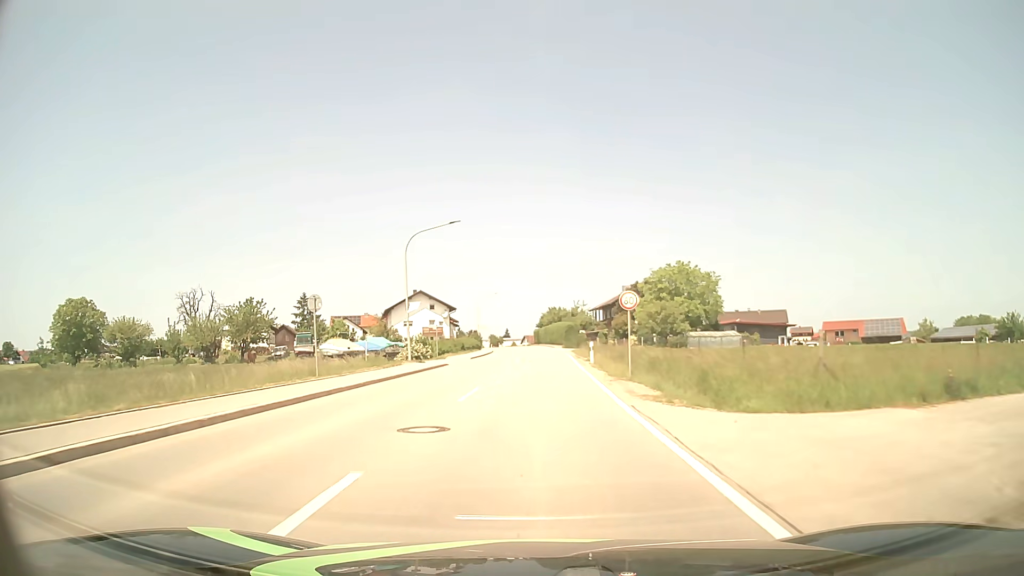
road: tertiary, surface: asphalt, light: Day
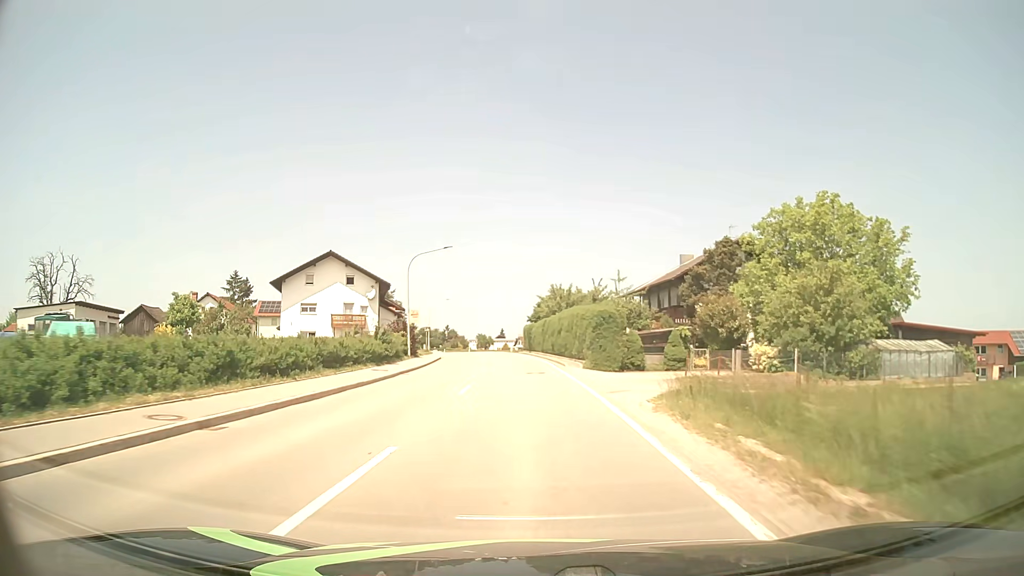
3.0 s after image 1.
(+0.6, +45.7) m; 0°
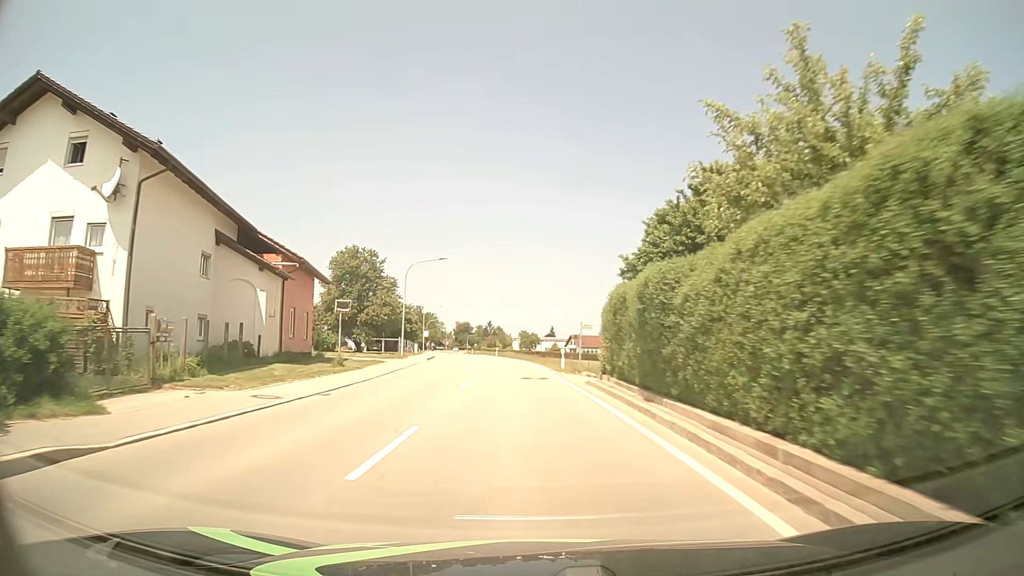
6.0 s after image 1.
(-1.4, +45.7) m; -4°
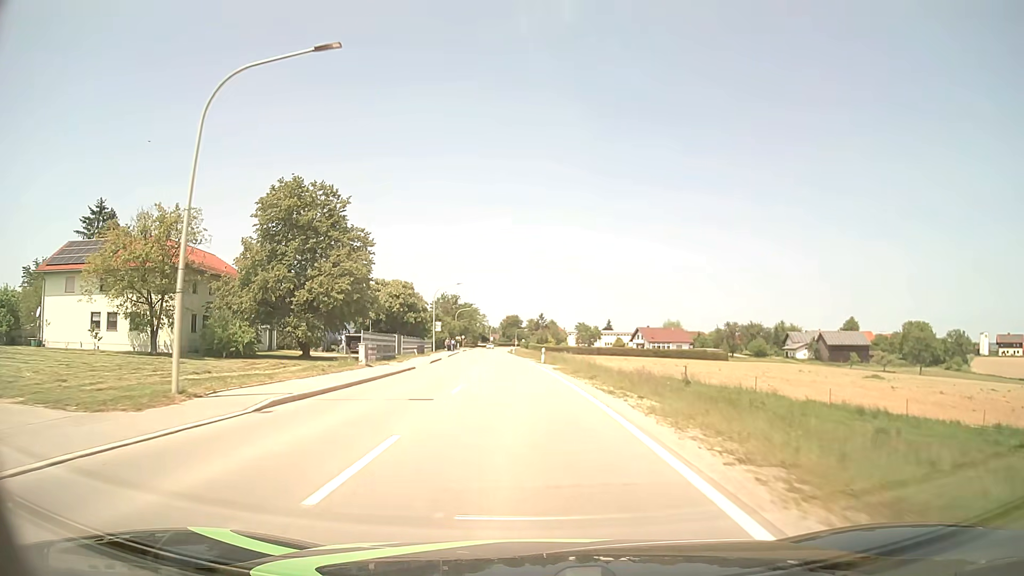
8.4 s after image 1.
(-1.5, +36.7) m; -5°
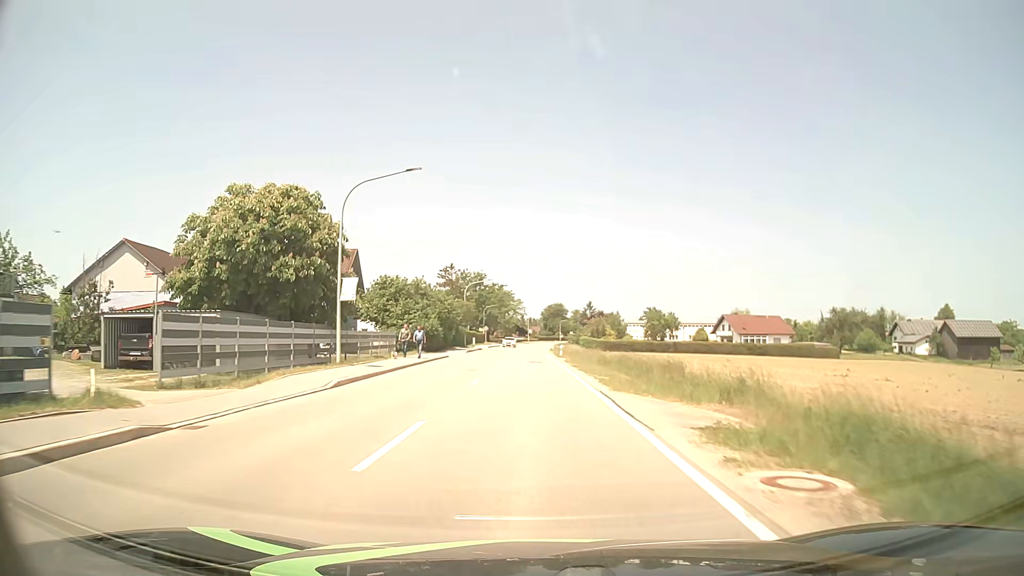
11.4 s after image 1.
(-1.7, +46.2) m; -3°
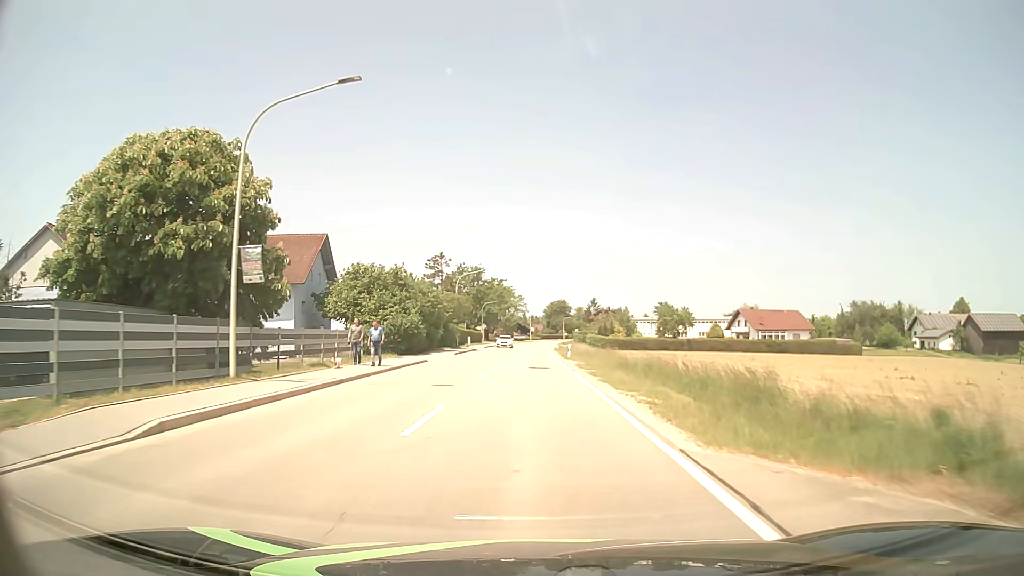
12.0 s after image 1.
(0.0, +9.3) m; 0°
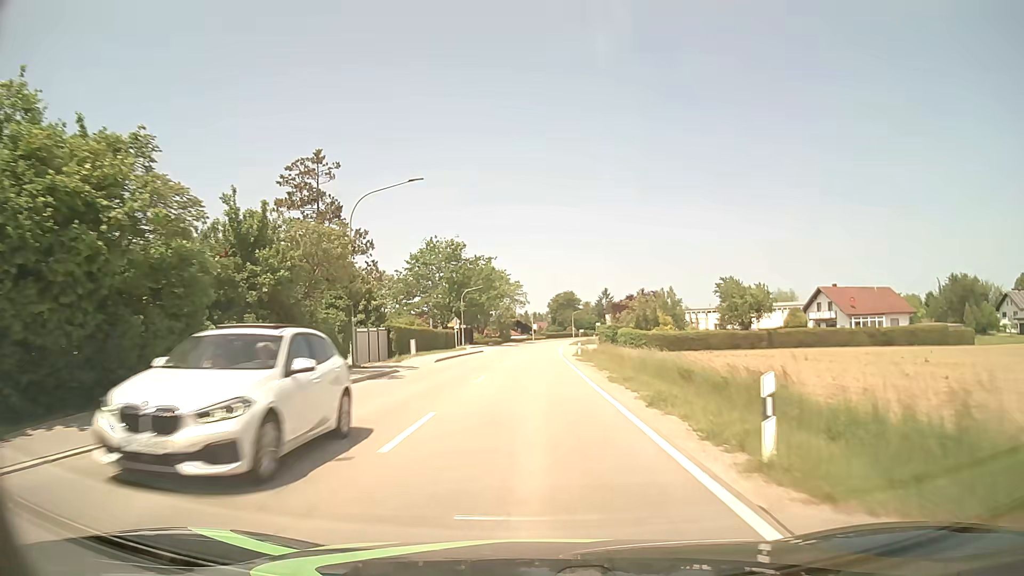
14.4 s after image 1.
(0.0, +36.9) m; 0°
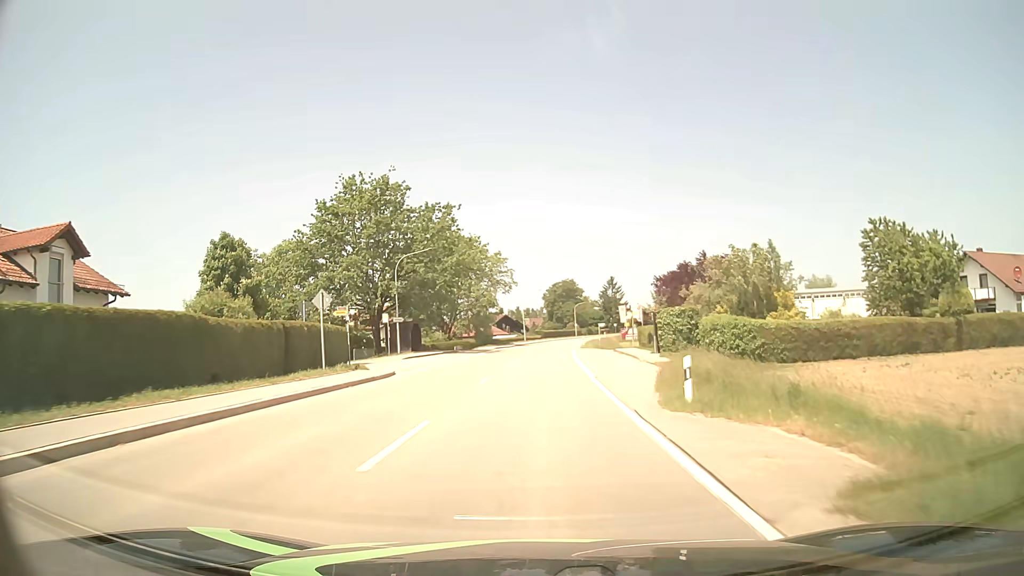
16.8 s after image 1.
(+0.1, +36.7) m; +1°
(0, +10) (0, +20) (0, +30) (+1, +40) (+1, +50) (+2, +60) (+2, +70) (+3, +80) (+4, +90) (+6, +100) m
